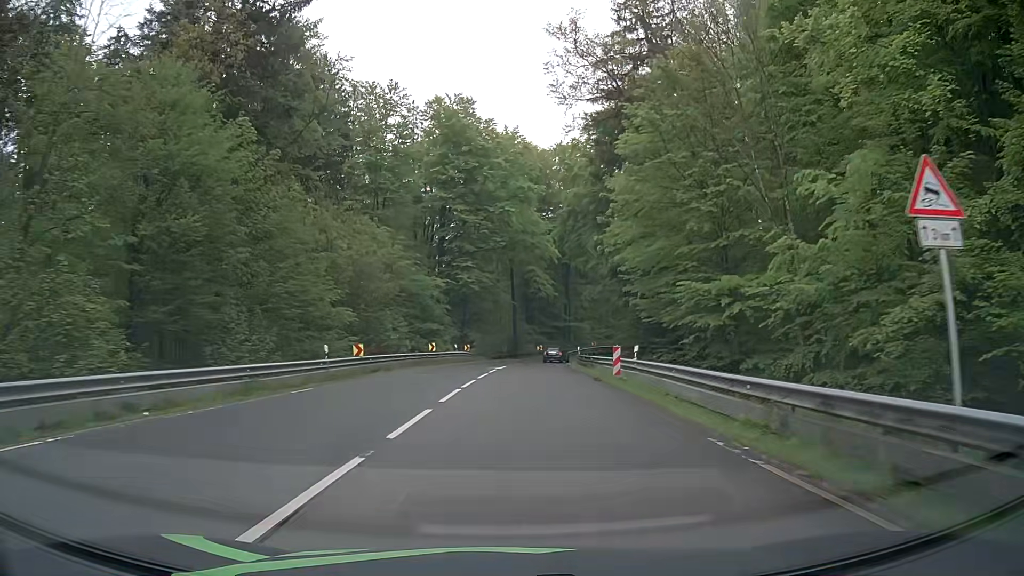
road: secondary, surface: asphalt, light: Day
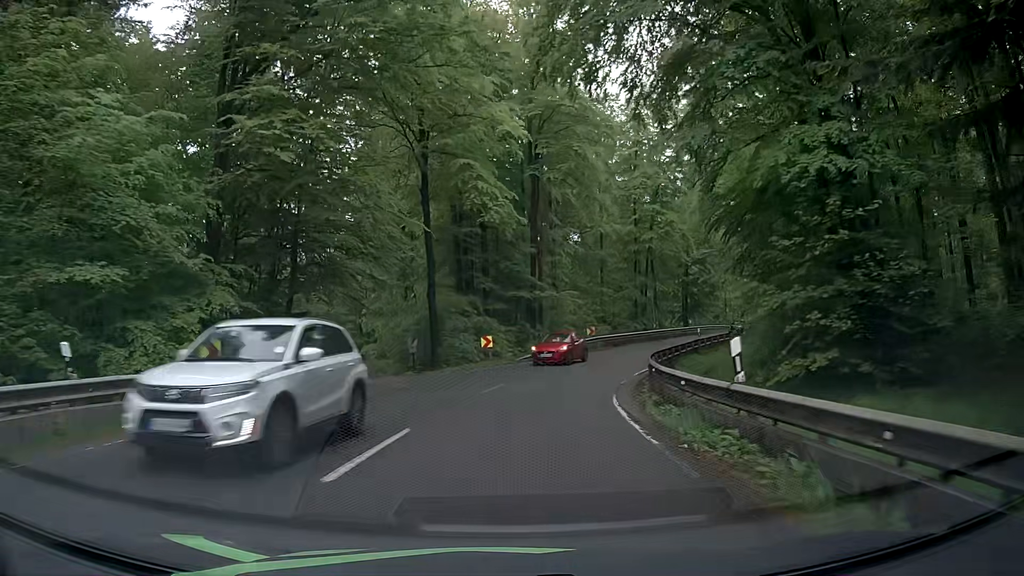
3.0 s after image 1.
(+1.3, +42.0) m; +4°
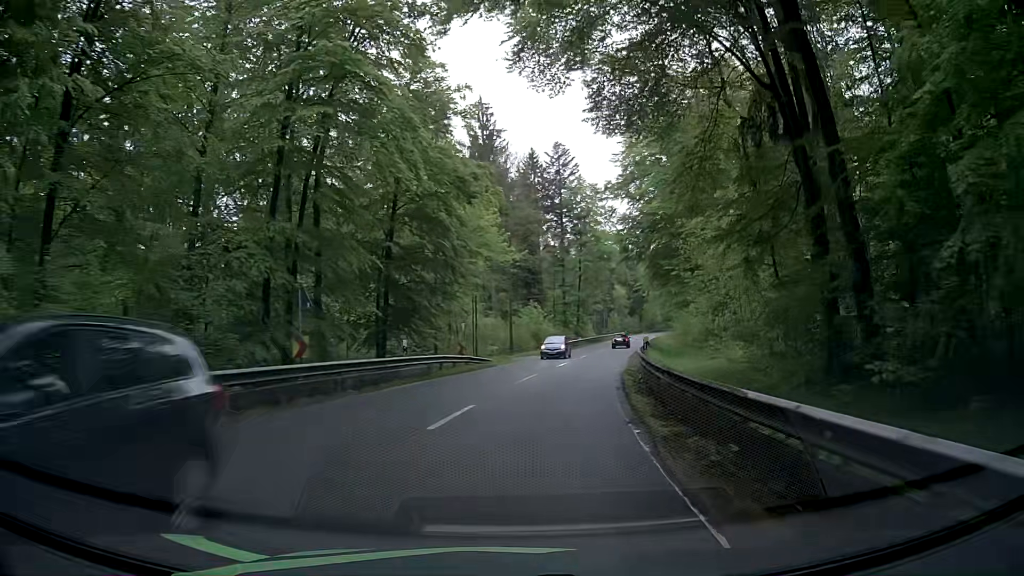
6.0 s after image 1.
(+8.3, +38.5) m; +27°
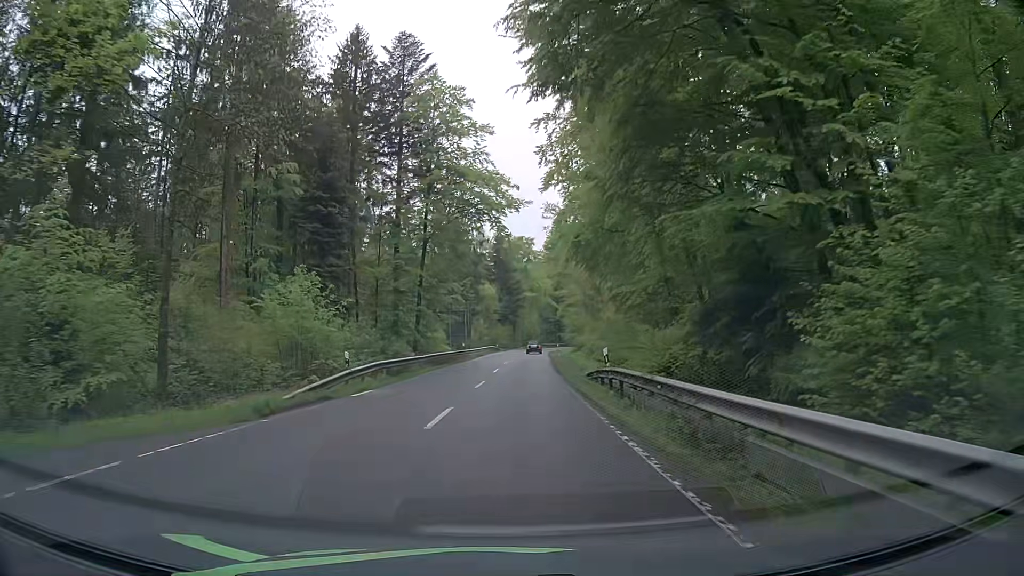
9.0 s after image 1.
(+6.6, +43.2) m; +13°
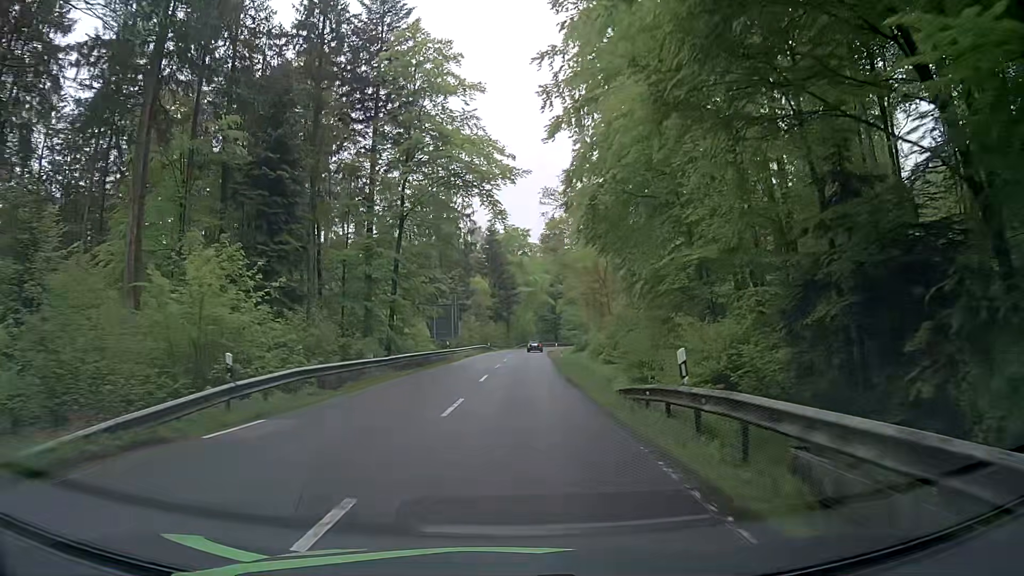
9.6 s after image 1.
(+0.1, +9.3) m; +1°
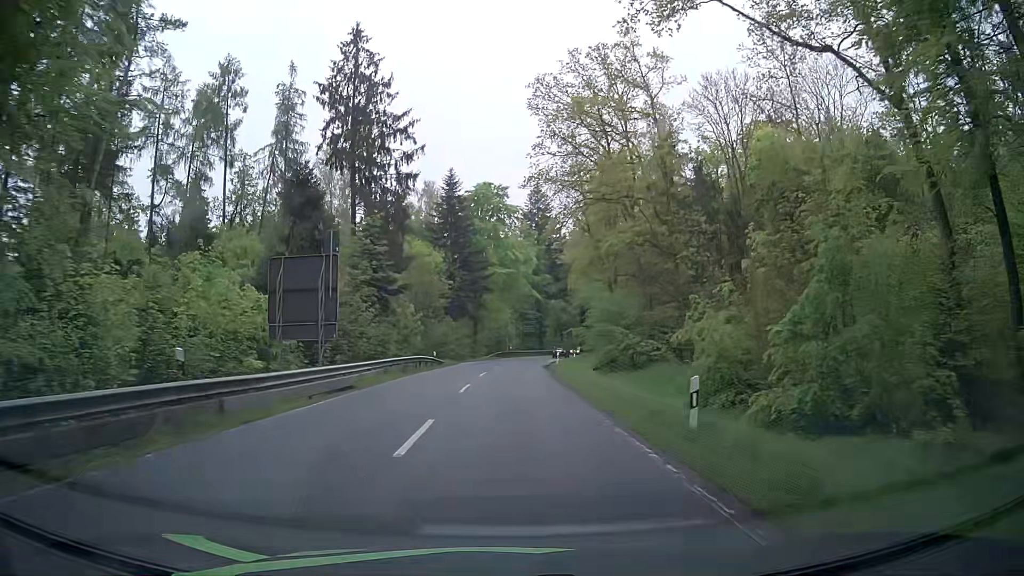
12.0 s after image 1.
(+0.9, +38.2) m; +3°
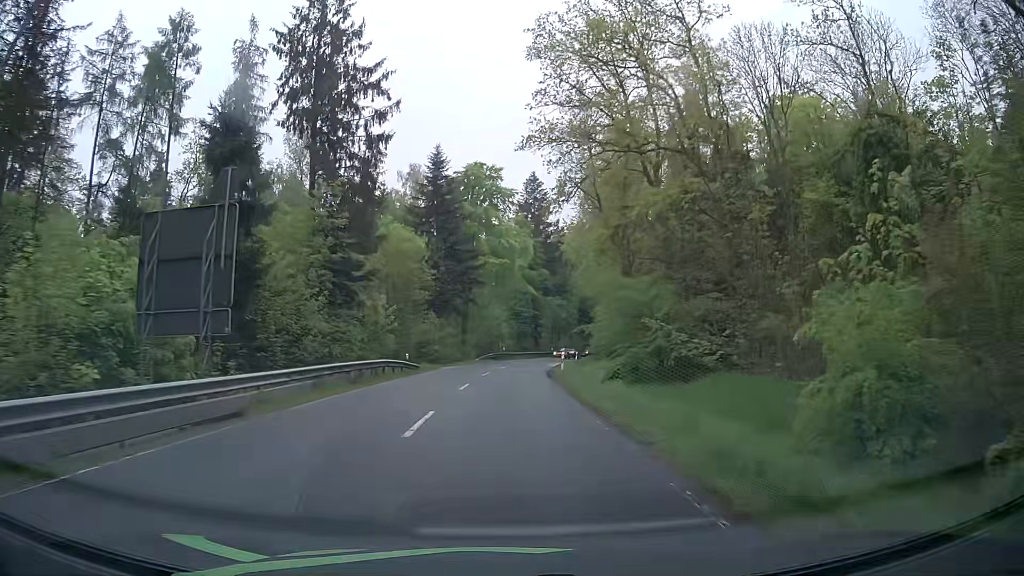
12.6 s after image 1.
(0.0, +9.5) m; 0°
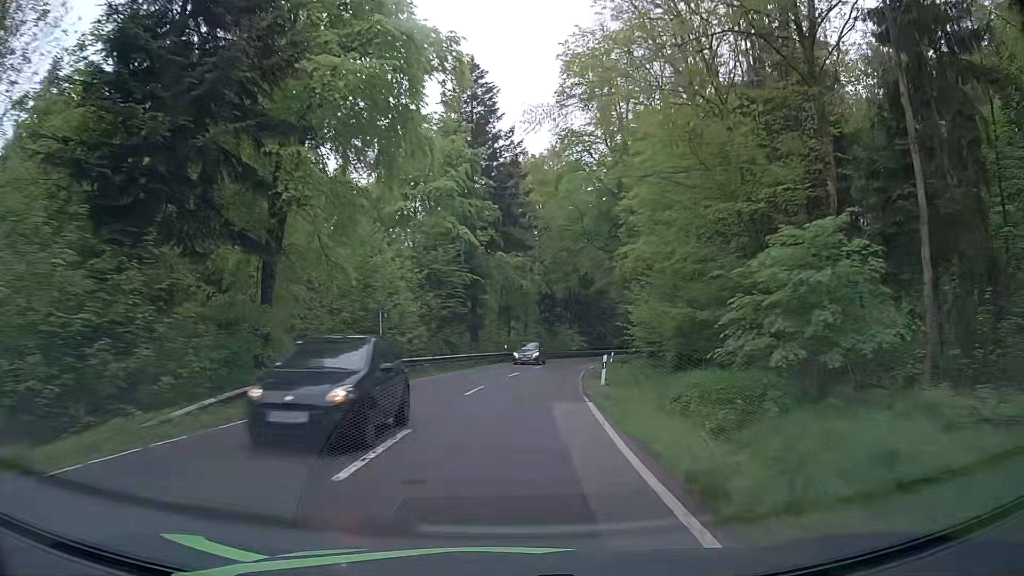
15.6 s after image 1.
(+1.4, +47.6) m; +5°
(0, +10) (+1, +20) (+2, +30) (+3, +40) (+5, +50) (+7, +59) (+10, +69) (+13, +79) (+16, +88) (+20, +97) m
